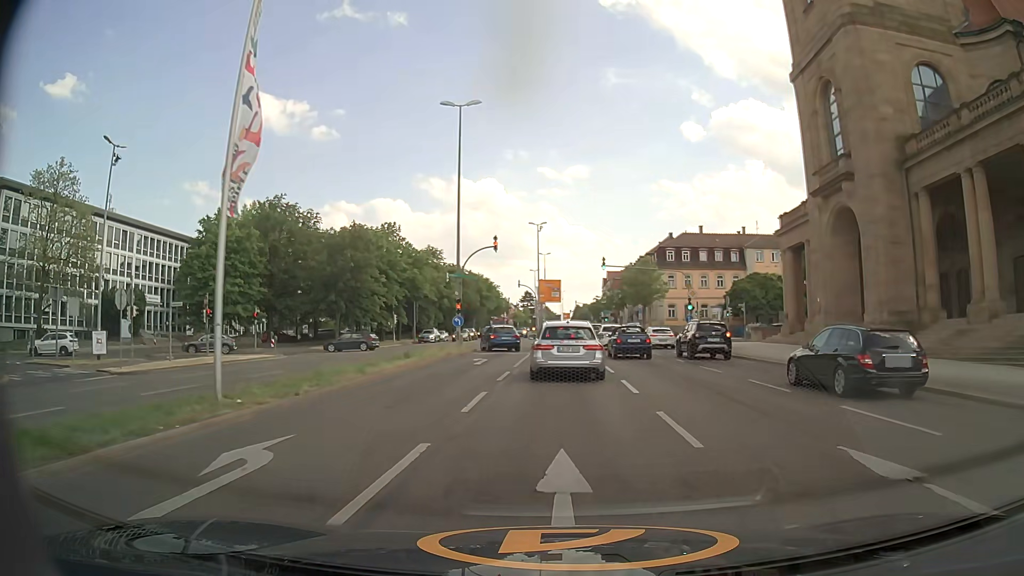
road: primary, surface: asphalt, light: Day
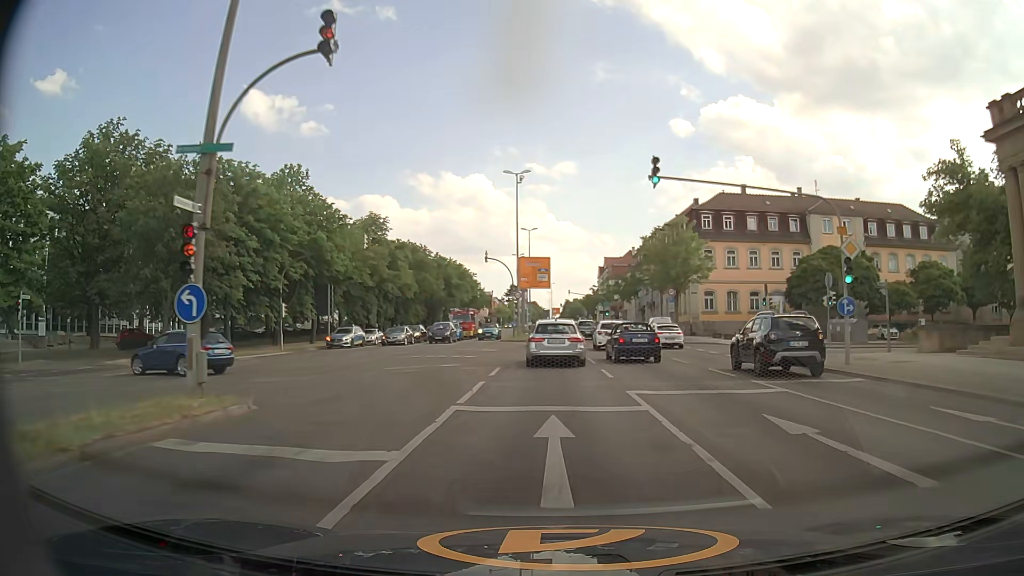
(+0.3, +27.5) m; +1°
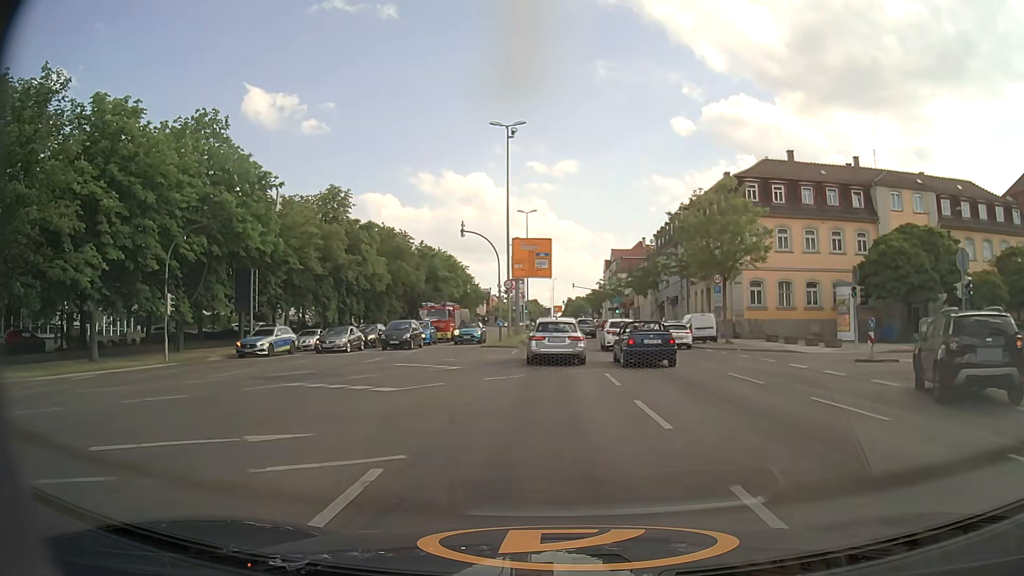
(0.0, +14.4) m; 0°
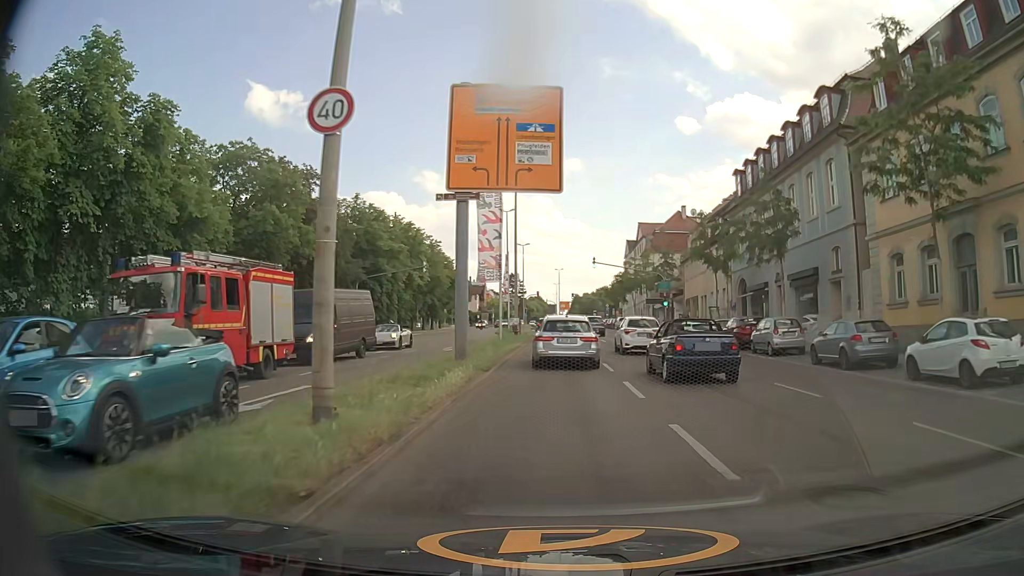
(0.0, +35.5) m; 0°
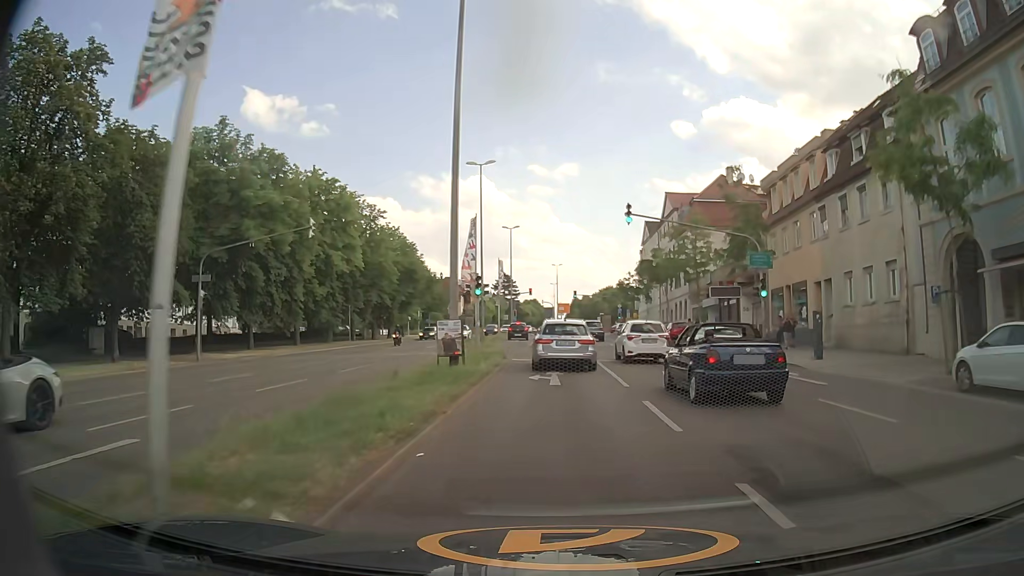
(0.0, +27.3) m; 0°
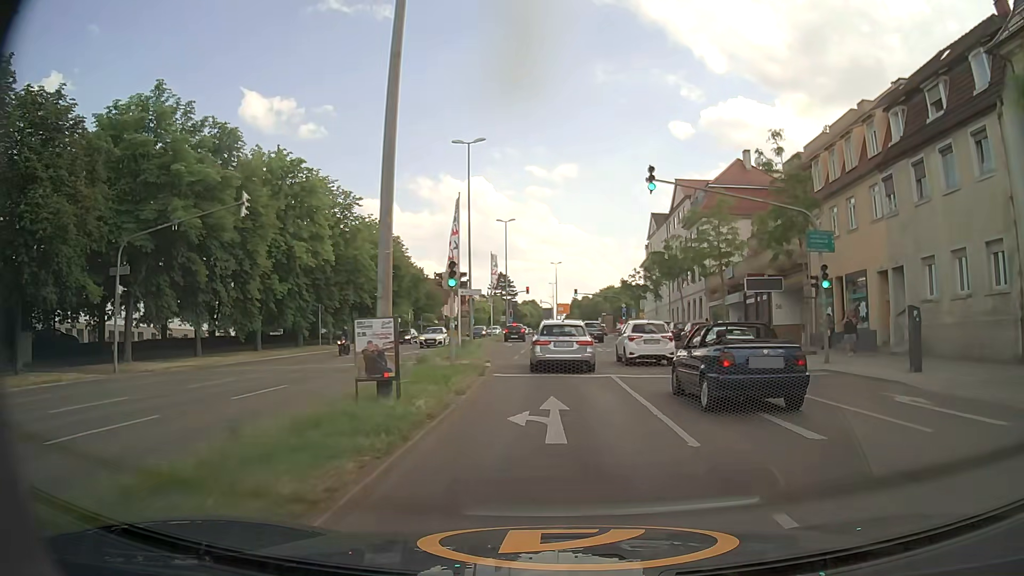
(0.0, +7.2) m; 0°
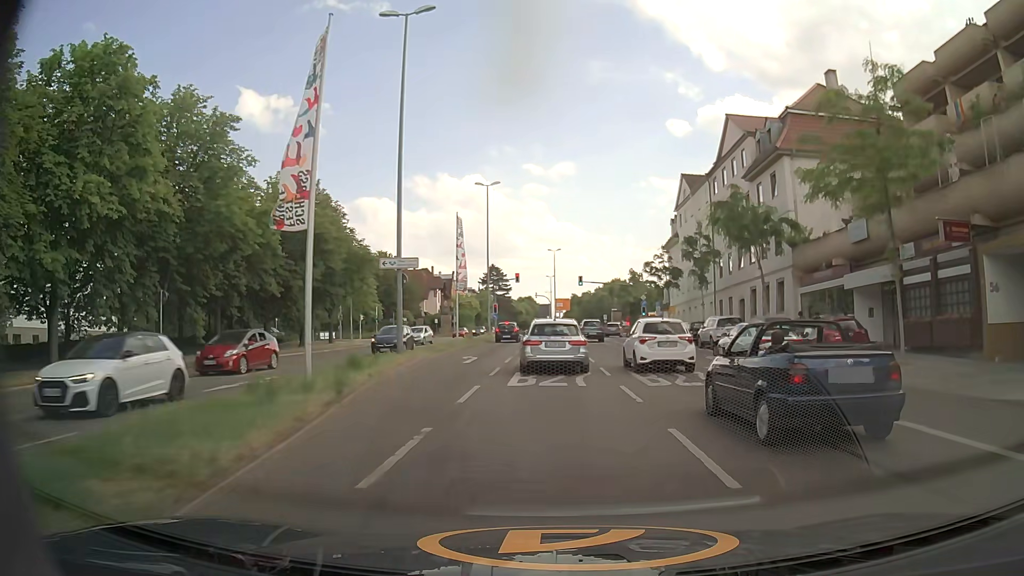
(0.0, +21.3) m; 0°
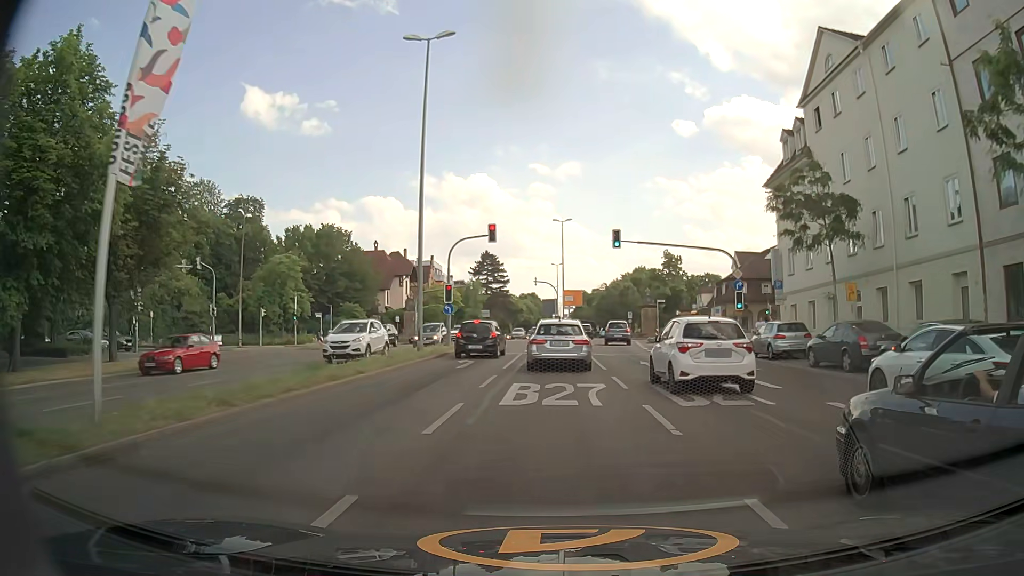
(+0.1, +33.8) m; 0°
(0, +10) (0, +20) (0, +30) (+1, +40) (+1, +50) (+2, +60) (+3, +70) (+4, +80) (+5, +90) (+5, +100) m
